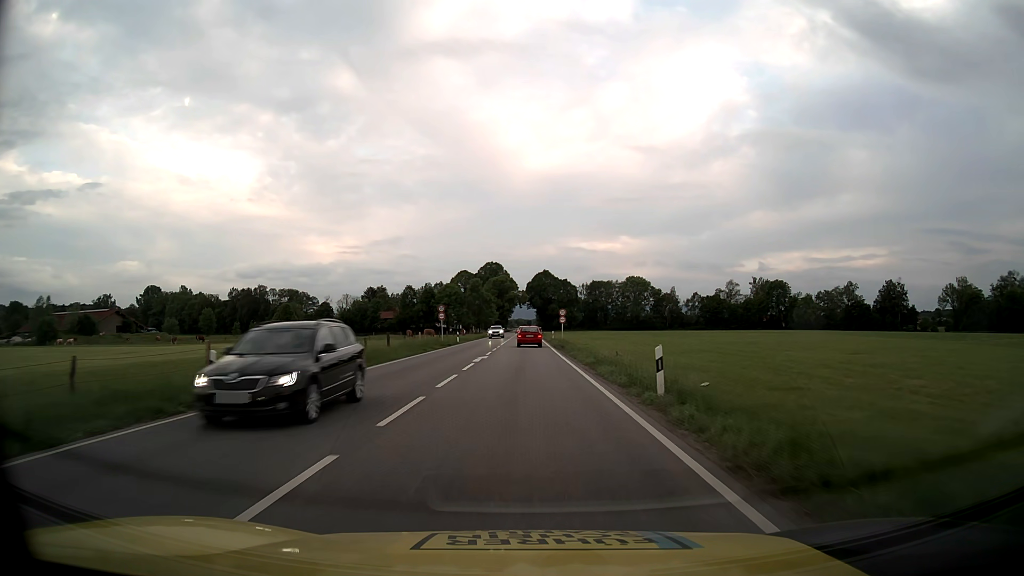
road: primary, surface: asphalt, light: Day
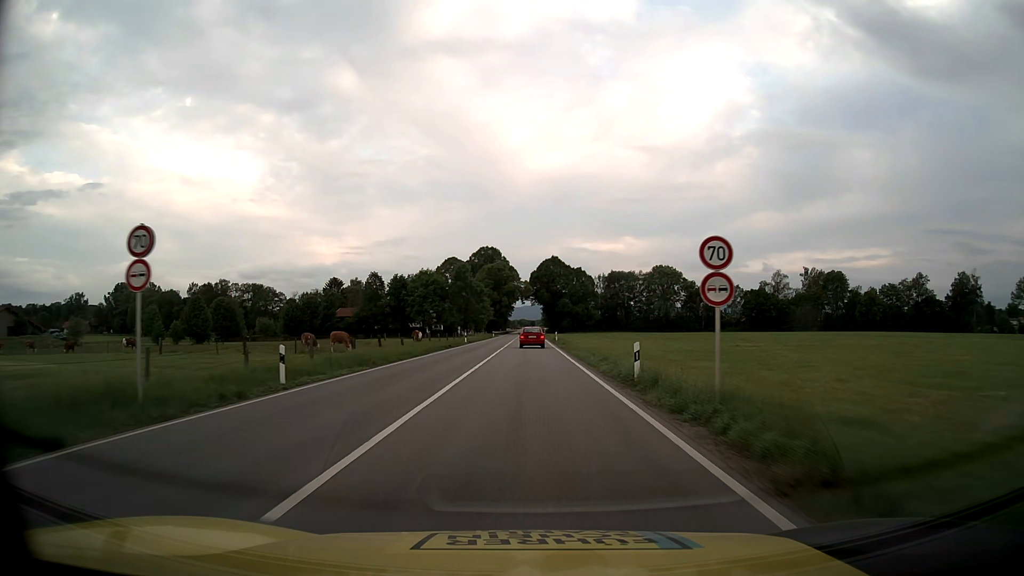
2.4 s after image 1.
(-0.2, +46.5) m; 0°
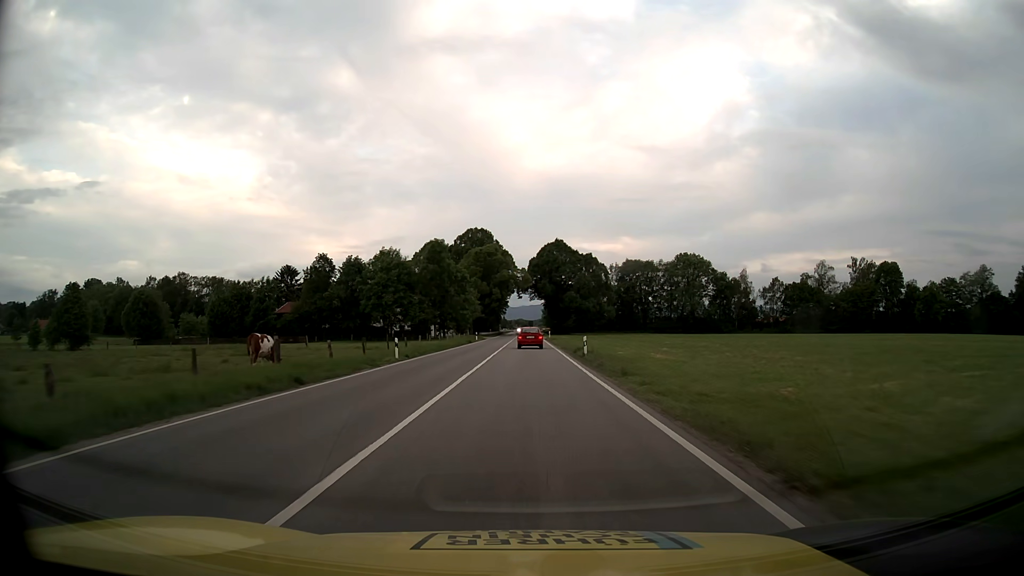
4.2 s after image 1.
(0.0, +34.7) m; 0°
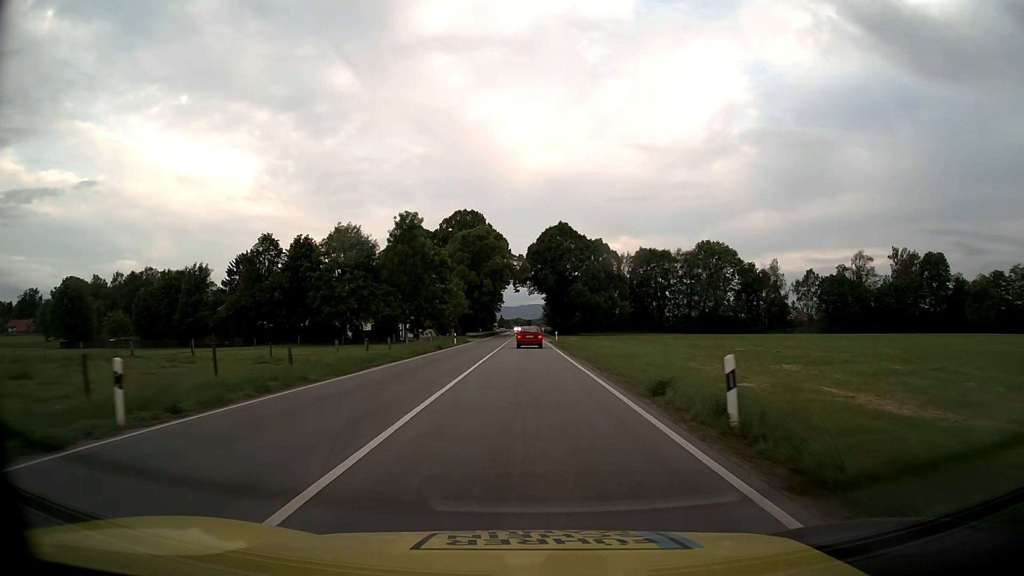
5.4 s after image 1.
(0.0, +22.9) m; 0°
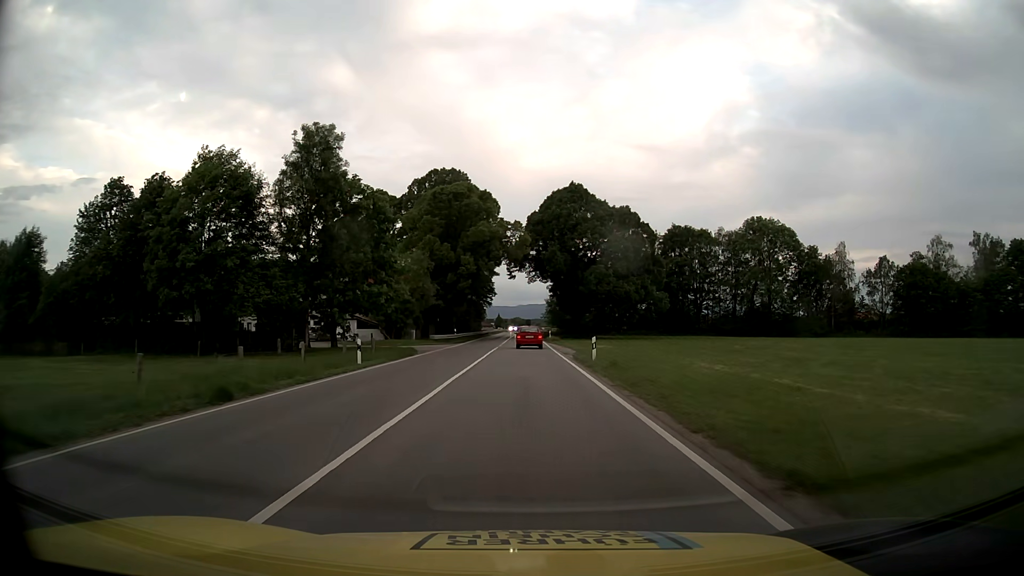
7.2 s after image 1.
(0.0, +33.9) m; 0°
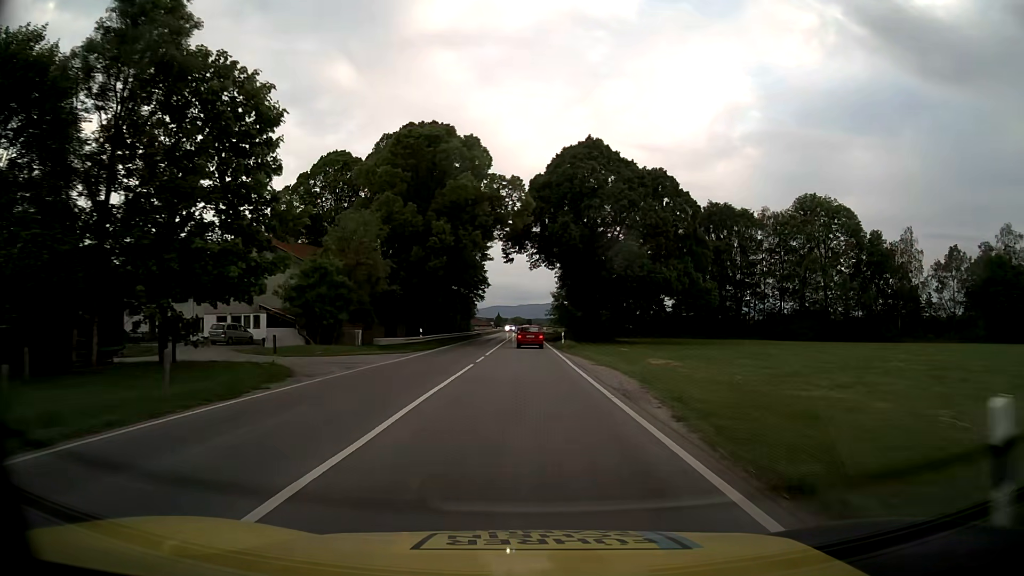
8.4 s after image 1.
(0.0, +22.3) m; 0°
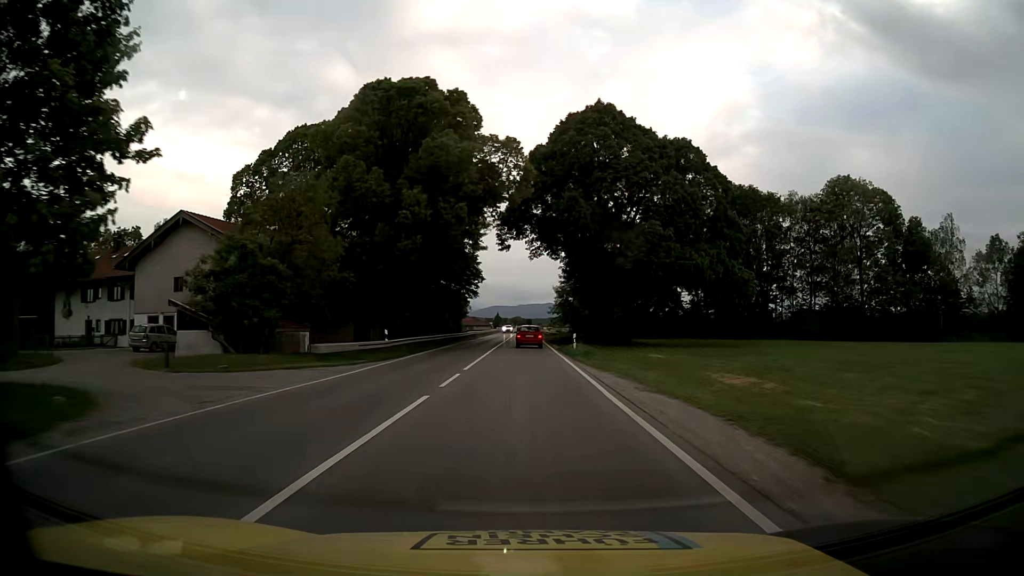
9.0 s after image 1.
(0.0, +11.1) m; 0°
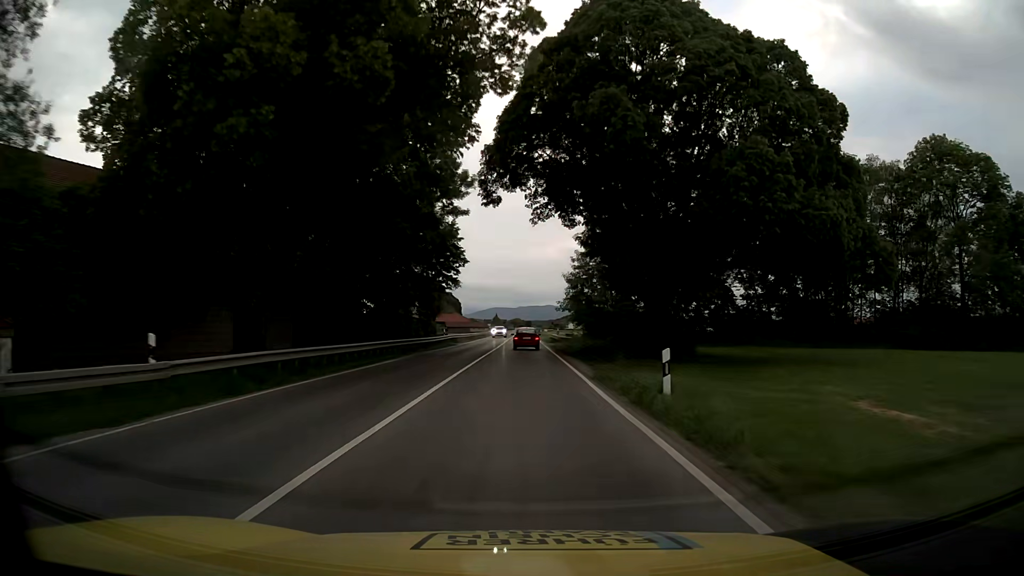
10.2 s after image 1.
(0.0, +22.1) m; 0°
(0, +10) (0, +20) (0, +30) (0, +40) (0, +50) (0, +60) (0, +70) (0, +80) (-1, +90) (-1, +100) m
